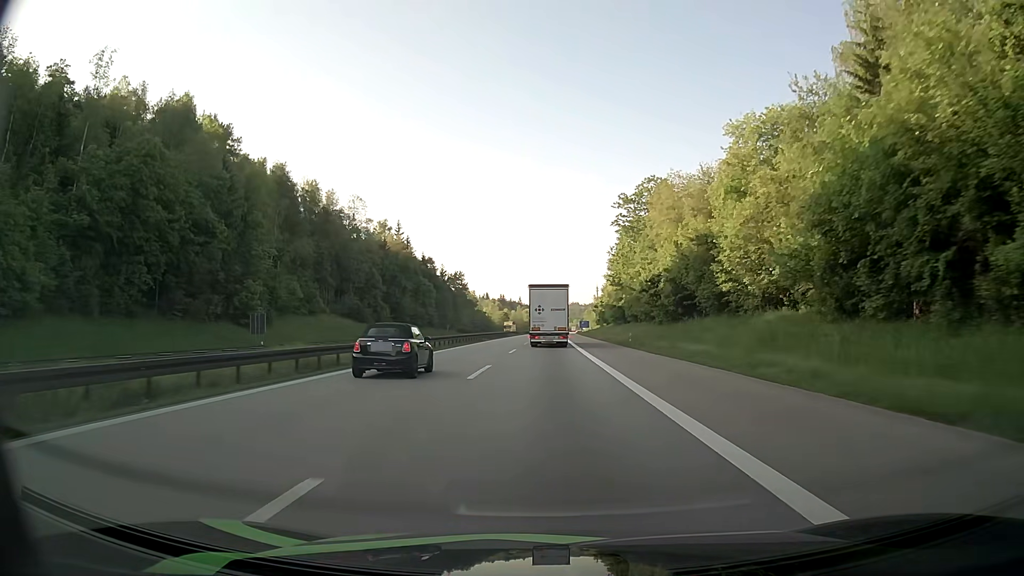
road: motorway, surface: asphalt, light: Day
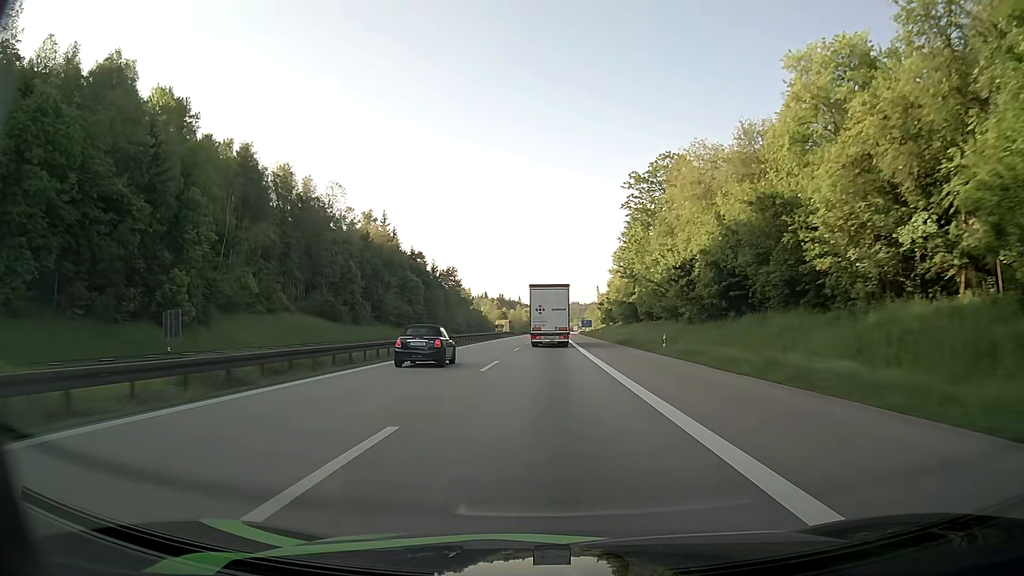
(0.0, +14.7) m; 0°
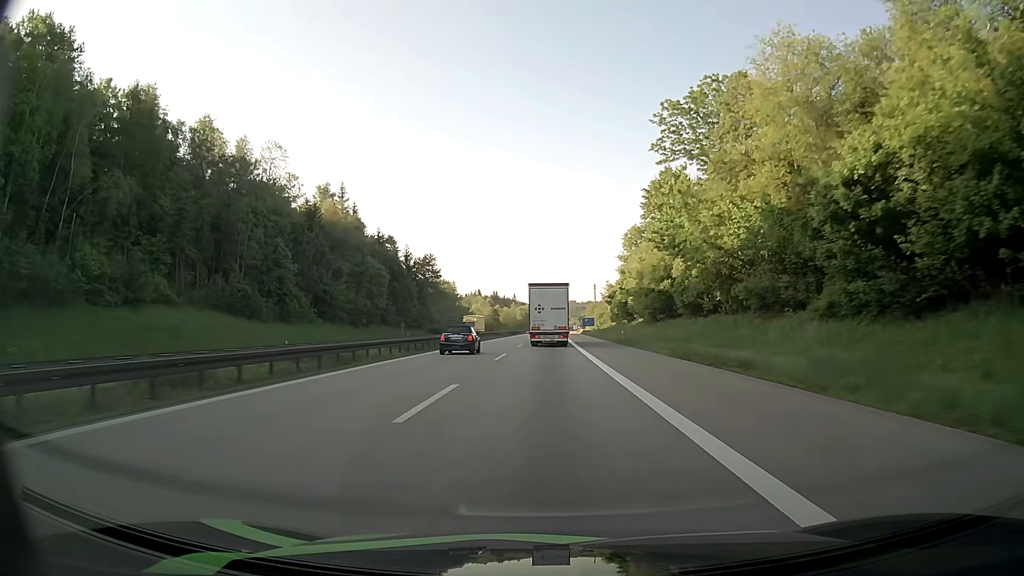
(+0.1, +29.4) m; +1°
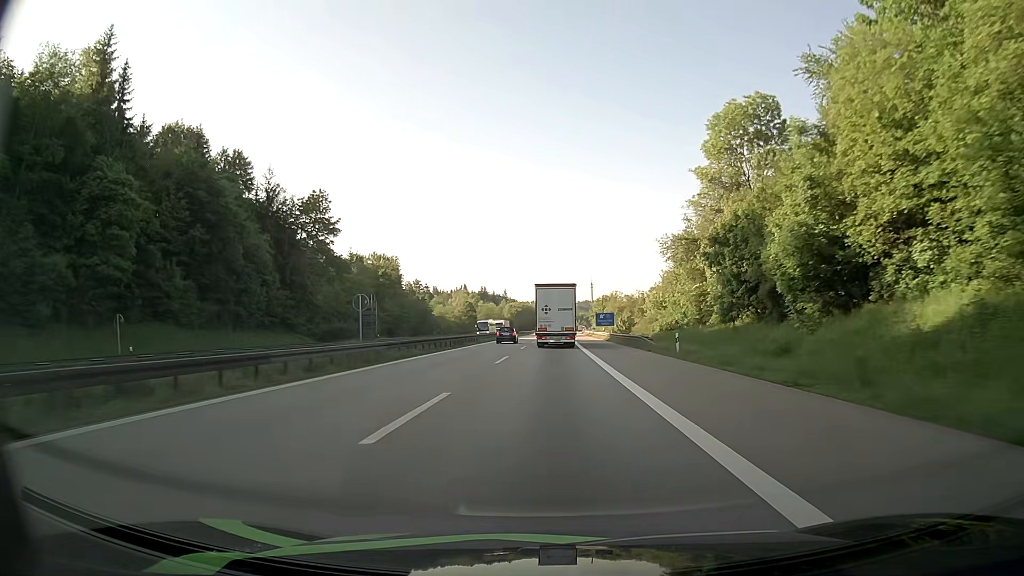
(-0.2, +73.6) m; 0°
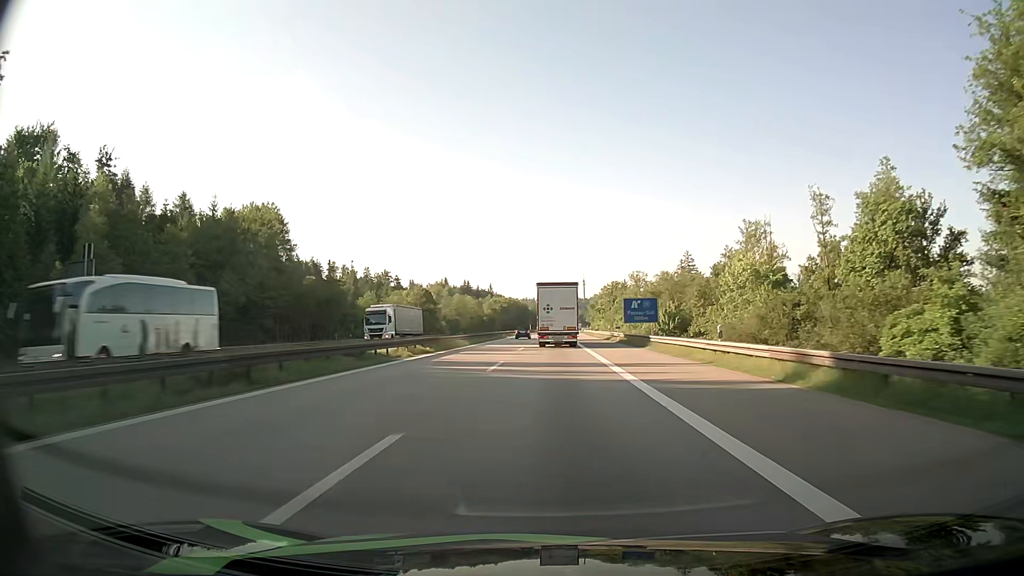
(+0.5, +58.9) m; +1°
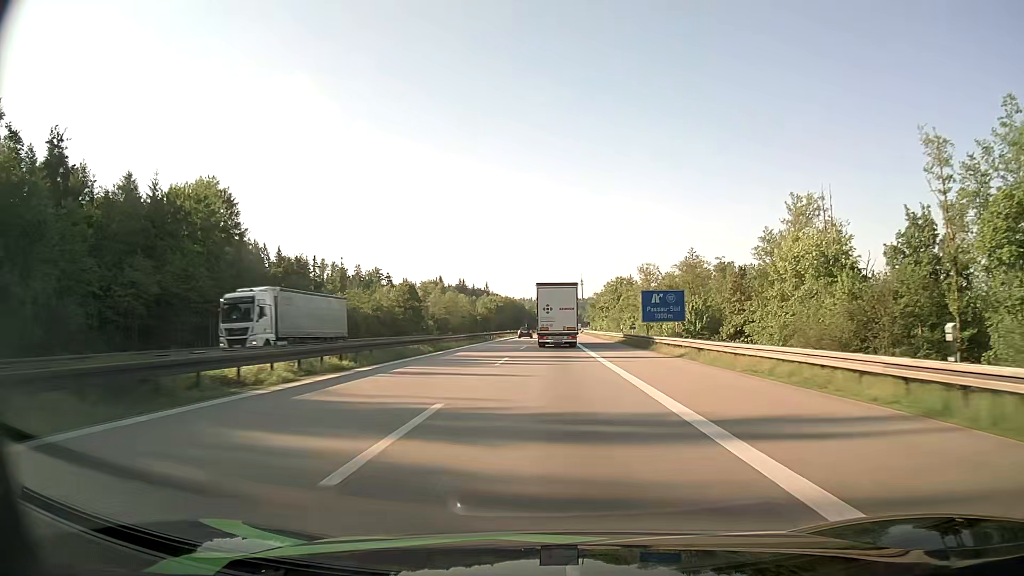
(0.0, +14.7) m; 0°
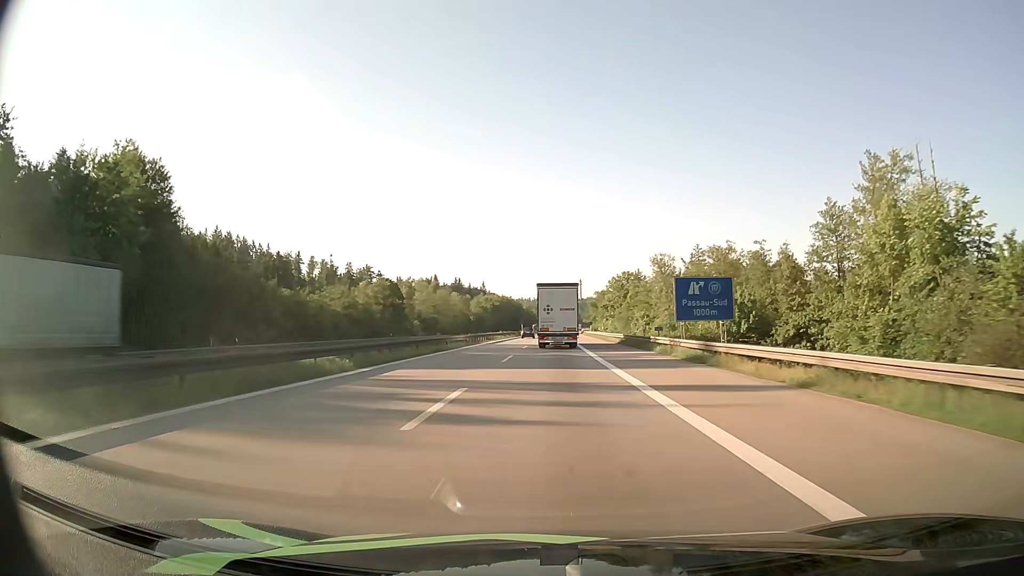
(0.0, +14.7) m; 0°
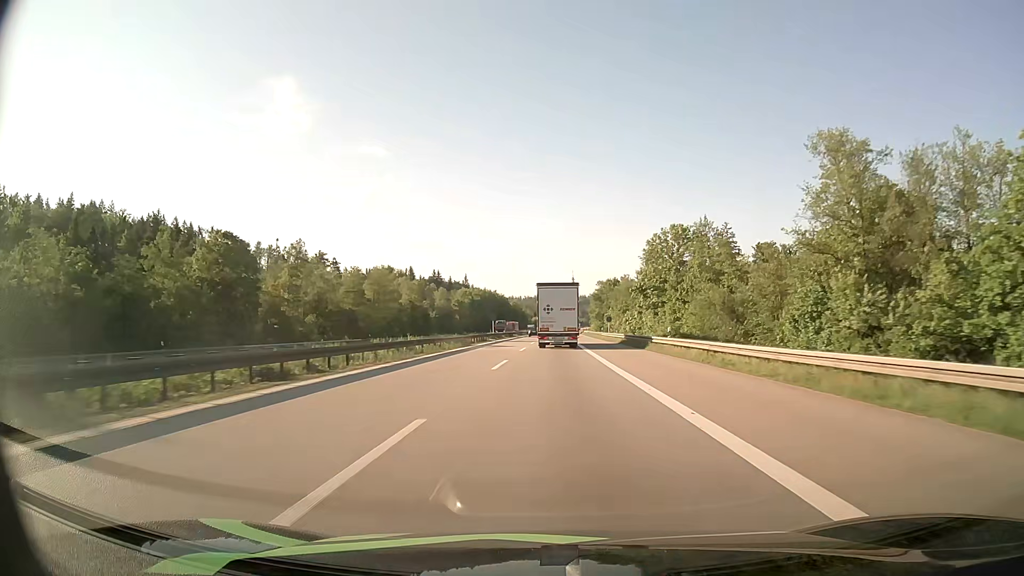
(+0.3, +59.1) m; +1°
(0, +10) (0, +20) (0, +30) (0, +40) (0, +50) (+1, +60) (+1, +70) (+1, +80) (+1, +90) (+1, +100) m
